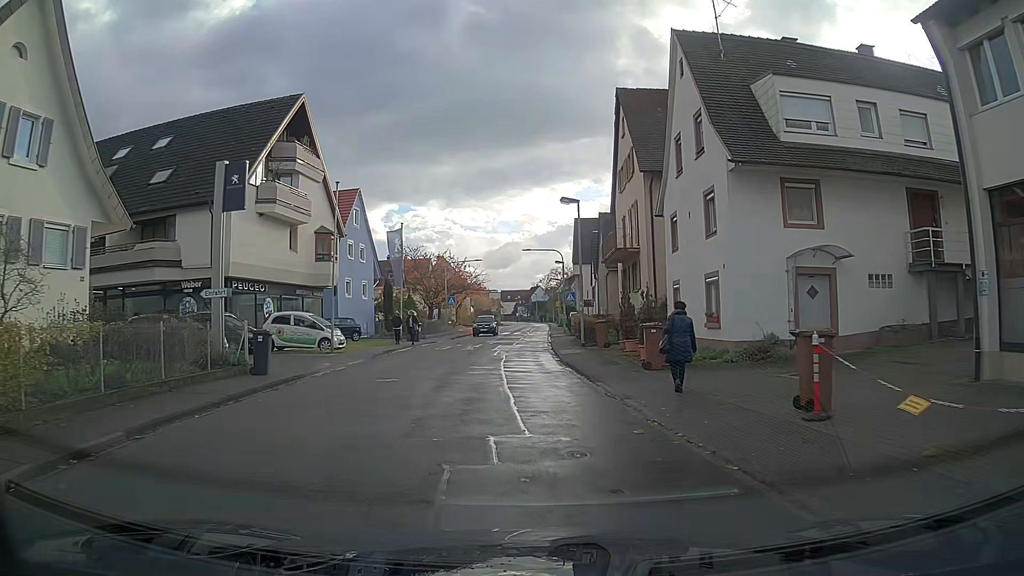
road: tertiary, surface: asphalt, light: Day
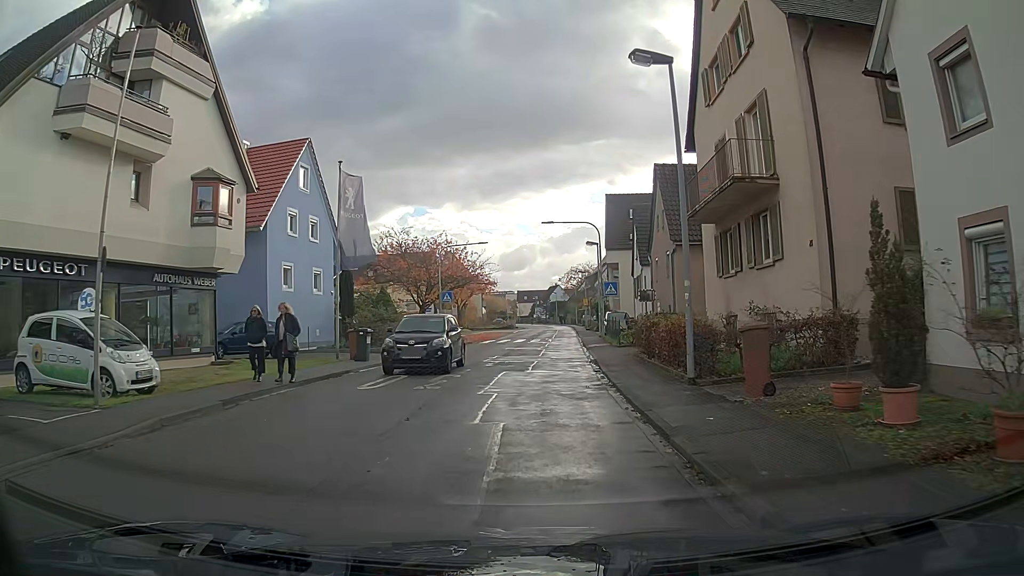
(-0.2, +15.7) m; -1°
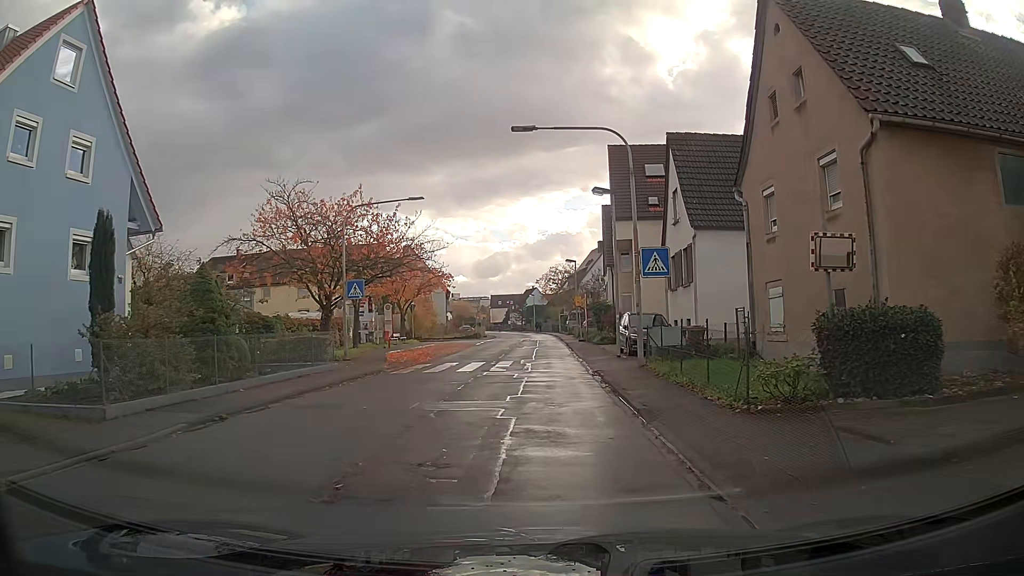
(+0.4, +19.3) m; +3°
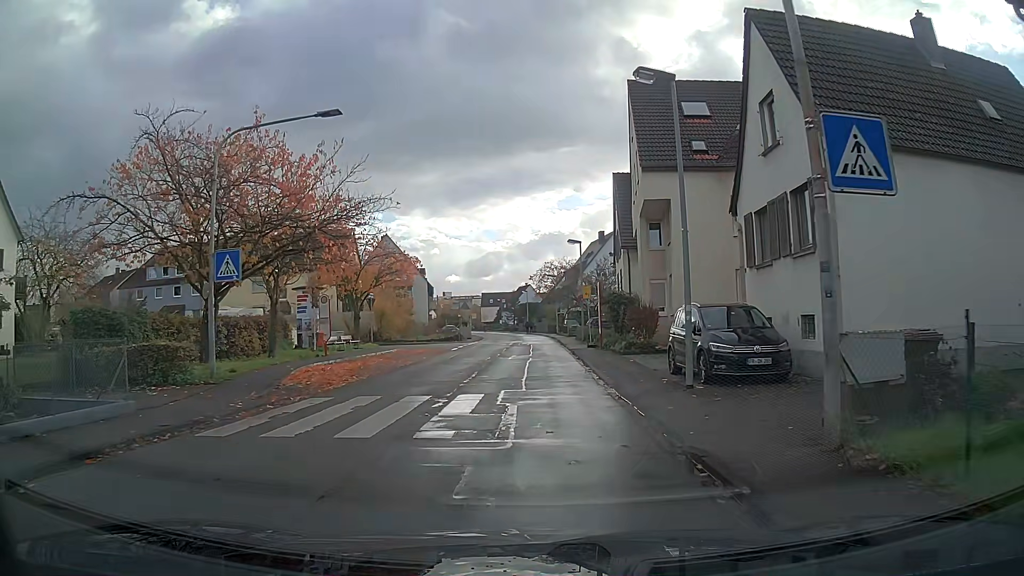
(0.0, +11.8) m; 0°
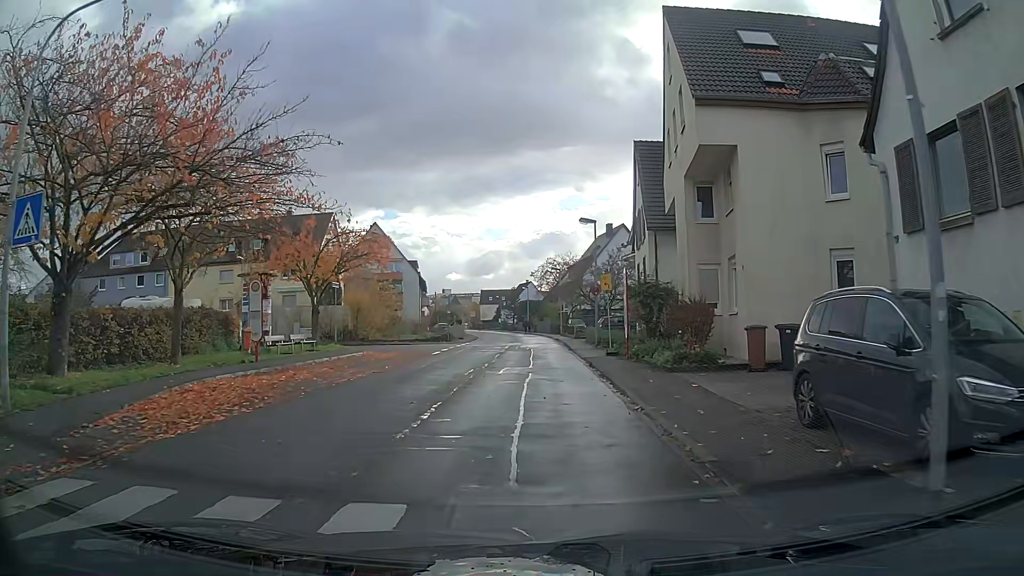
(0.0, +8.0) m; 0°
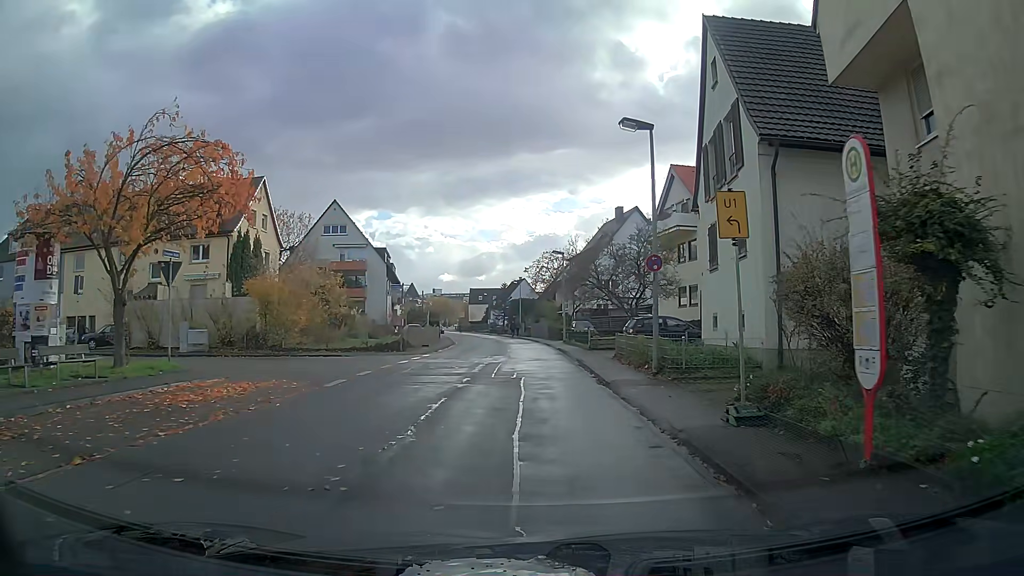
(-0.1, +16.1) m; 0°
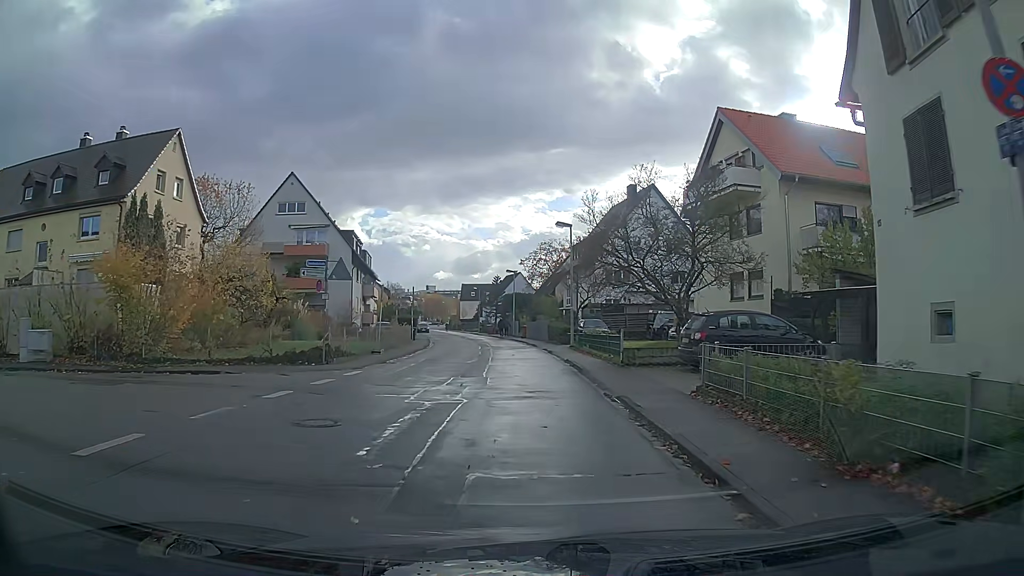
(+0.1, +12.4) m; 0°
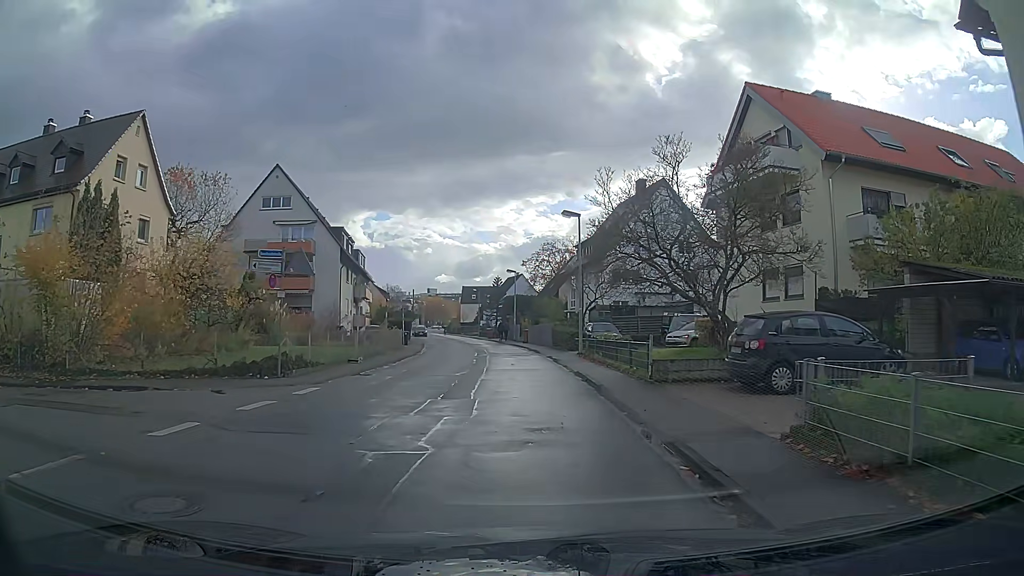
(0.0, +4.2) m; 0°
(0, +10) (0, +20) (-1, +30) (-2, +40) (-3, +50) (-5, +60) (-7, +70) (-9, +79) (-10, +89) (-12, +99) m
